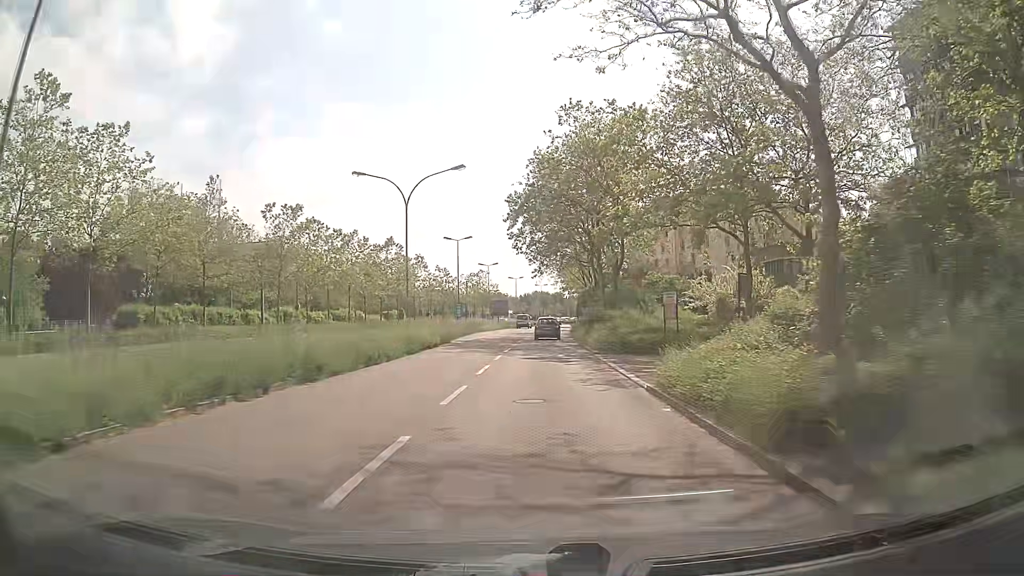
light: Day
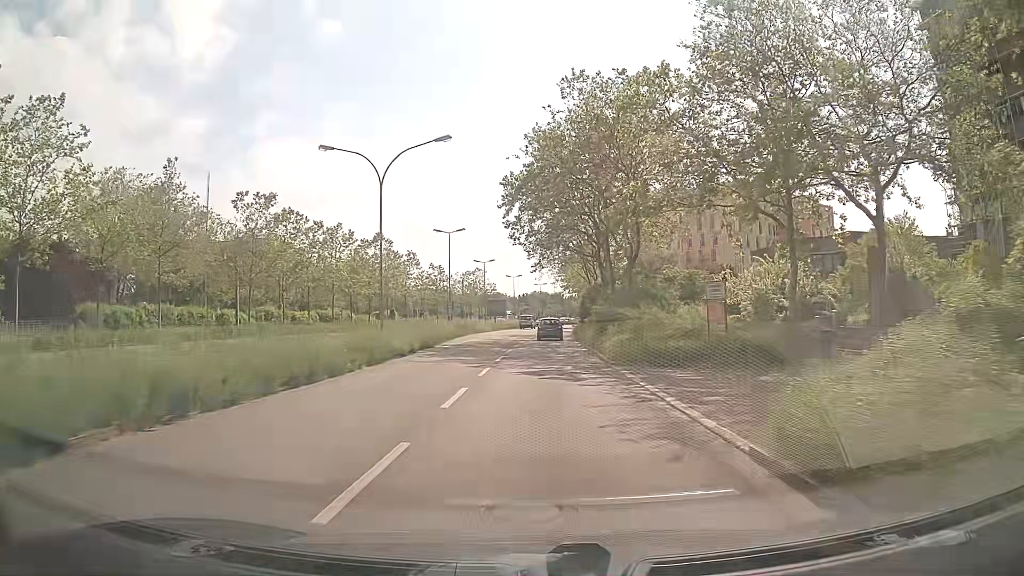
(0.0, +6.4) m; 0°
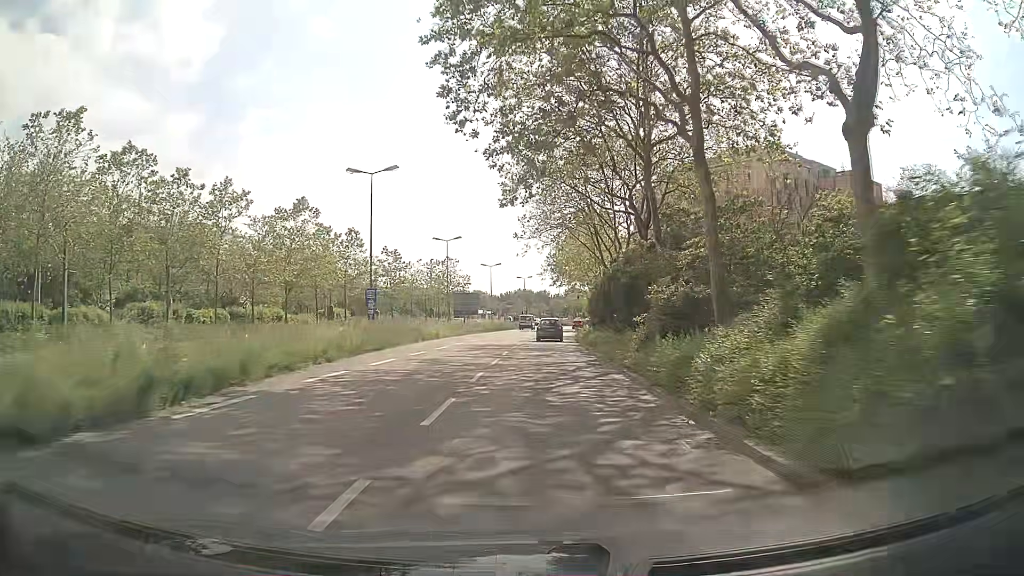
(+0.5, +25.8) m; +1°
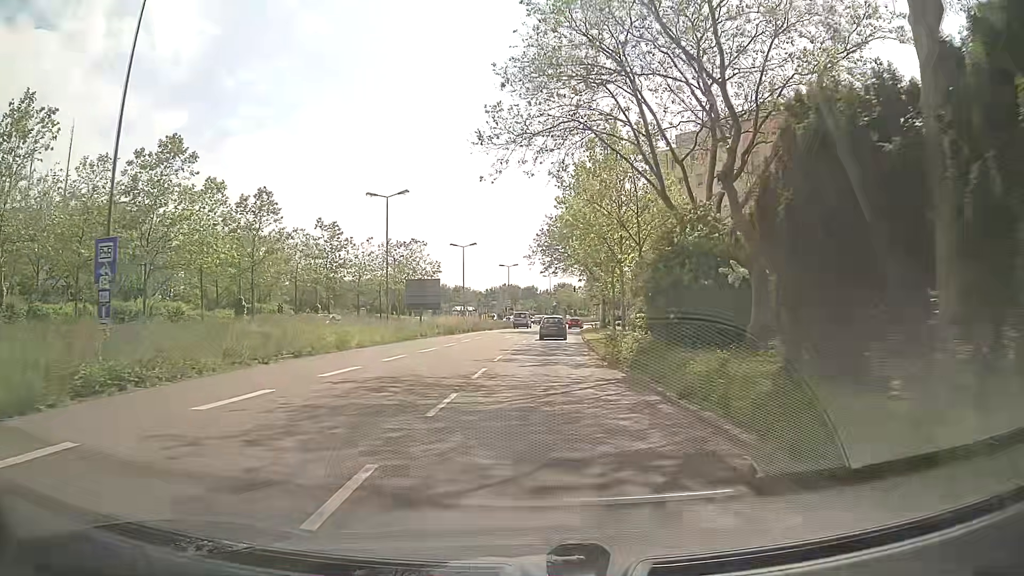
(+0.4, +23.2) m; +1°
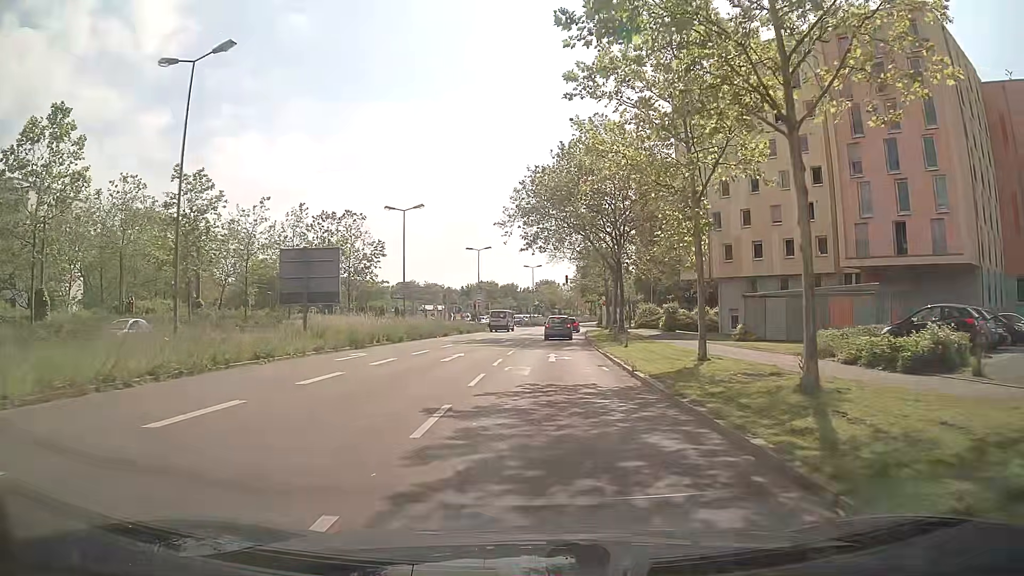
(+0.4, +25.4) m; +2°
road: secondary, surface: asphalt
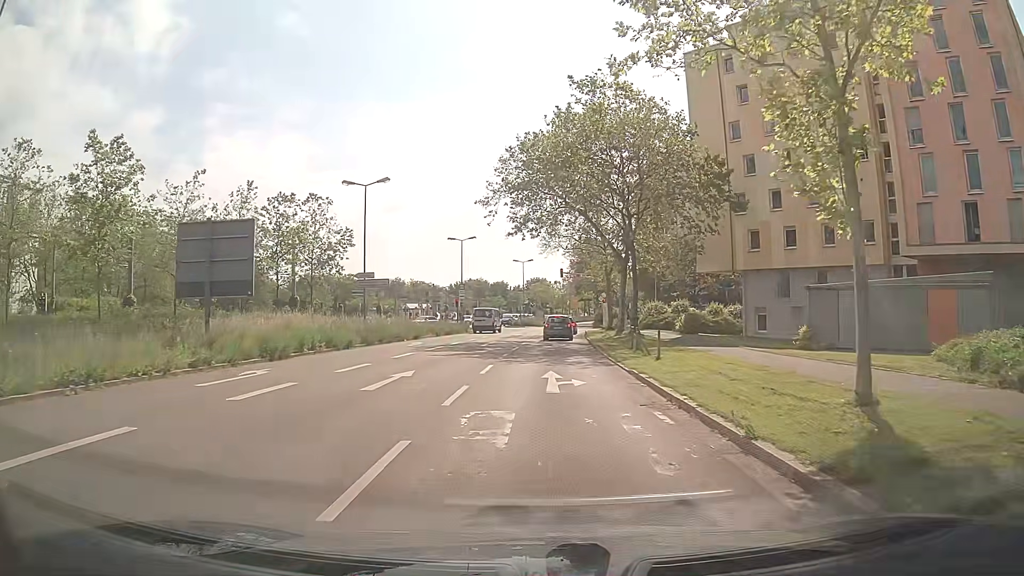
(+0.1, +9.1) m; +1°
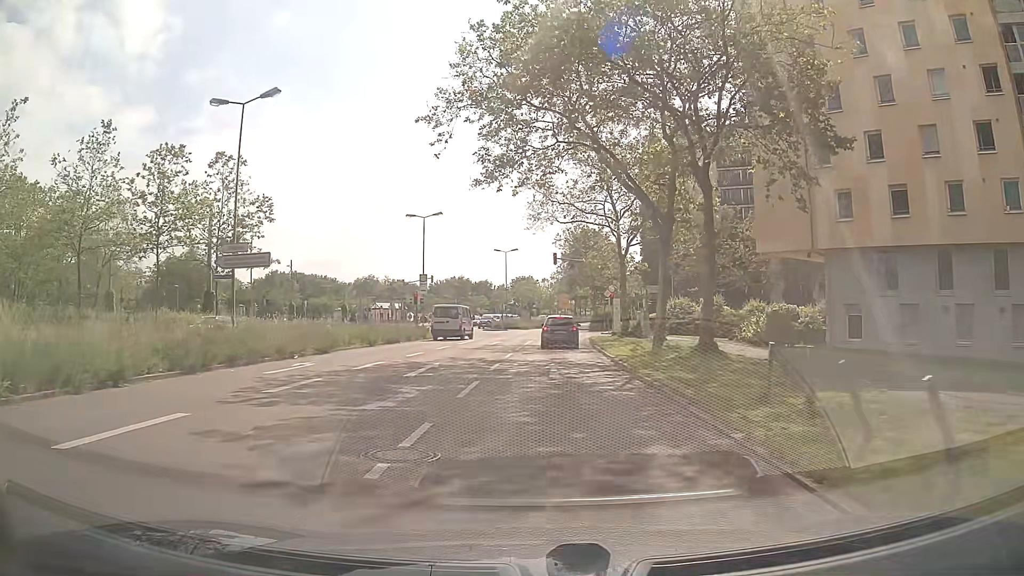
(+0.1, +16.5) m; +1°
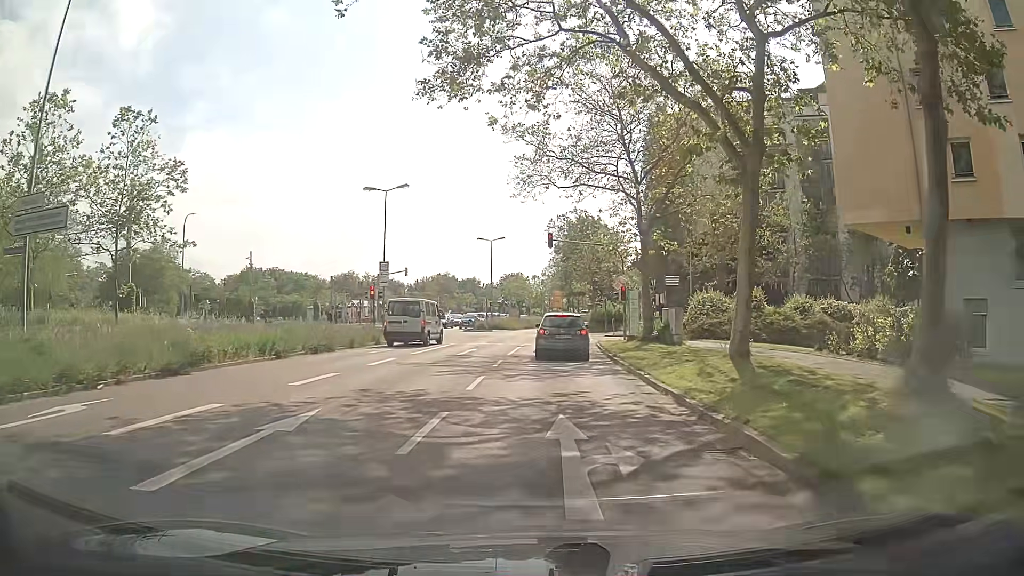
(0.0, +10.9) m; 0°
